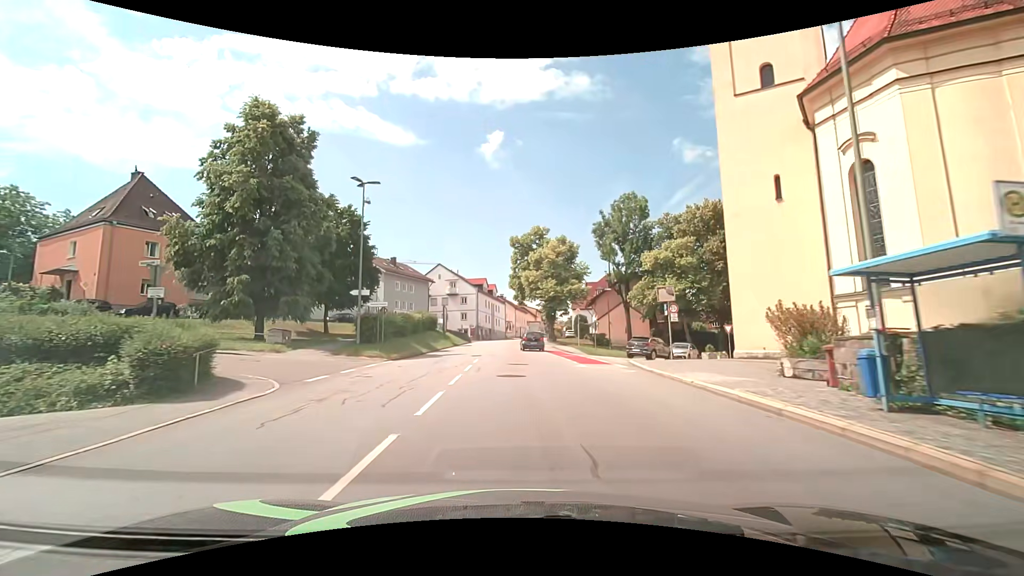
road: tertiary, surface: asphalt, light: Day
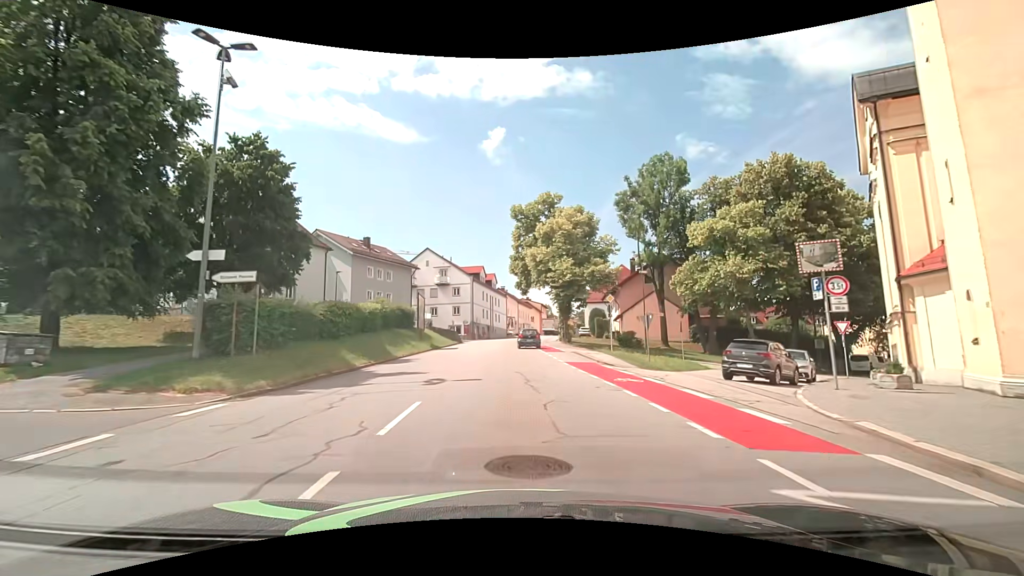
(0.0, +15.1) m; -1°
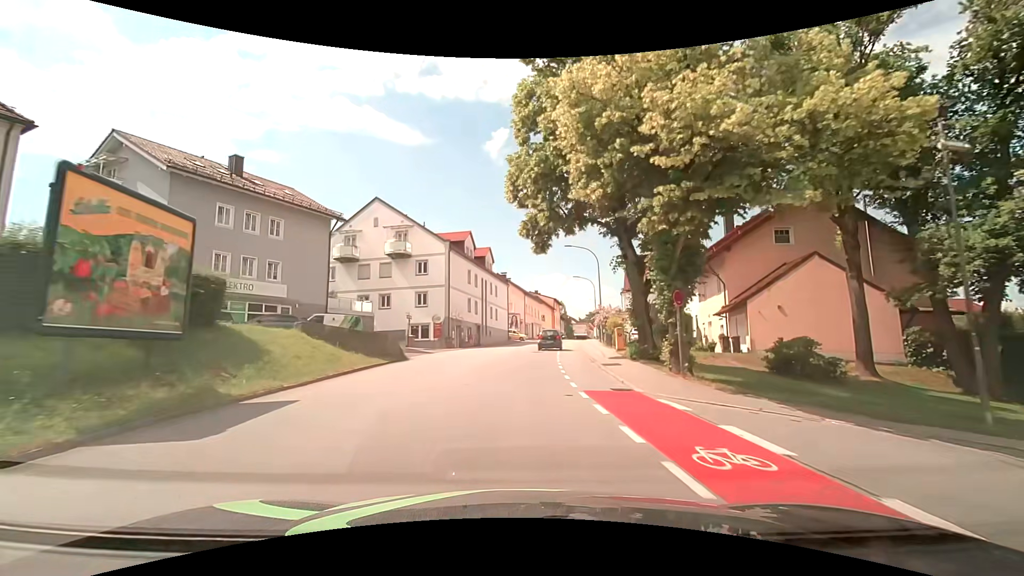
(0.0, +30.5) m; 0°
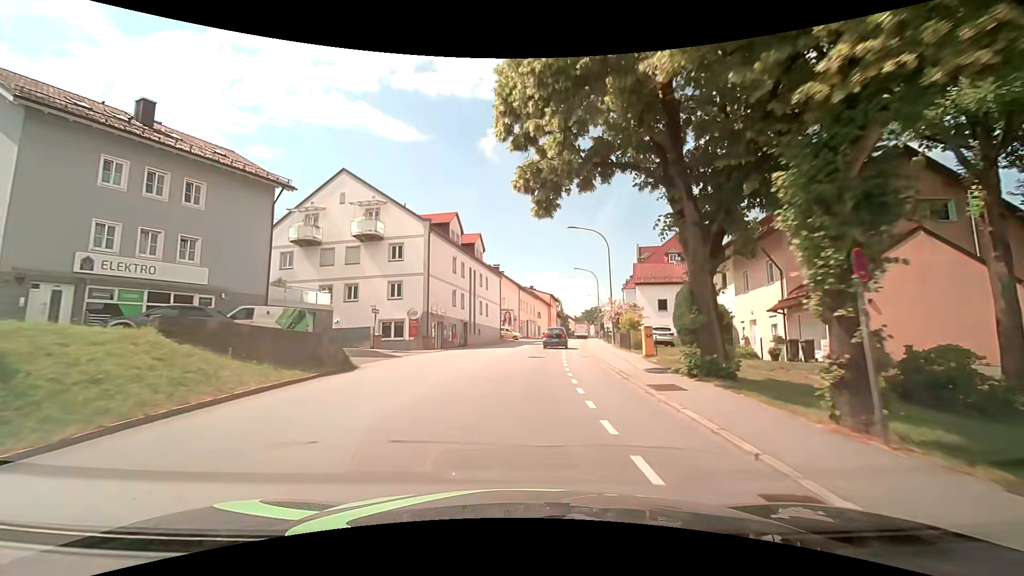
(0.0, +7.6) m; +1°
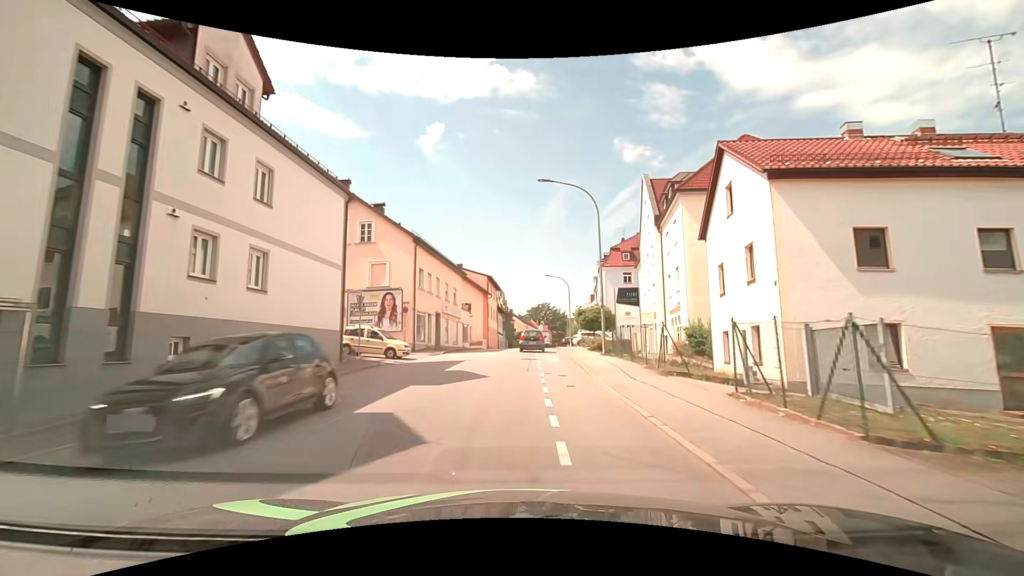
(+2.7, +37.3) m; +7°
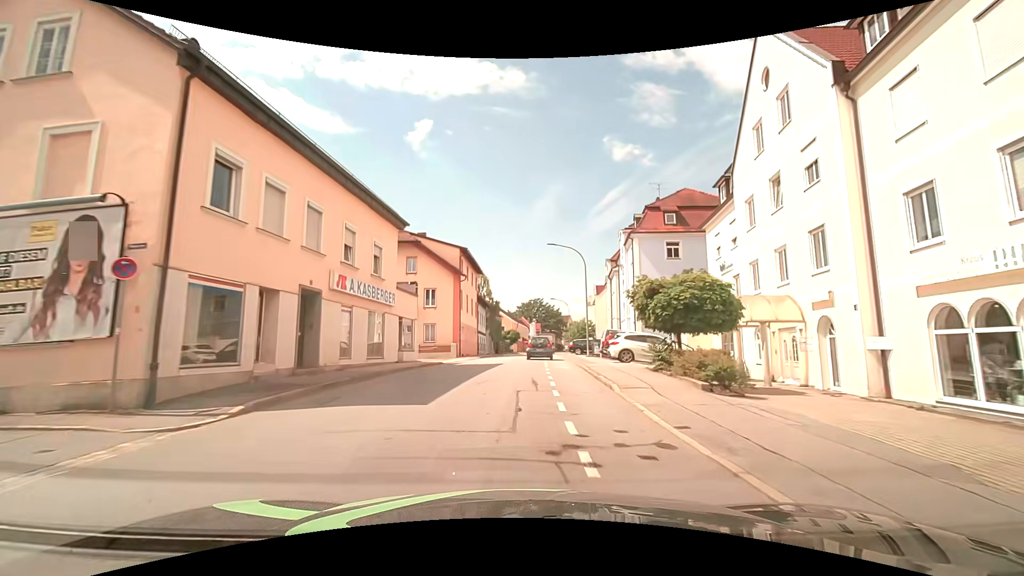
(+0.1, +21.9) m; +2°
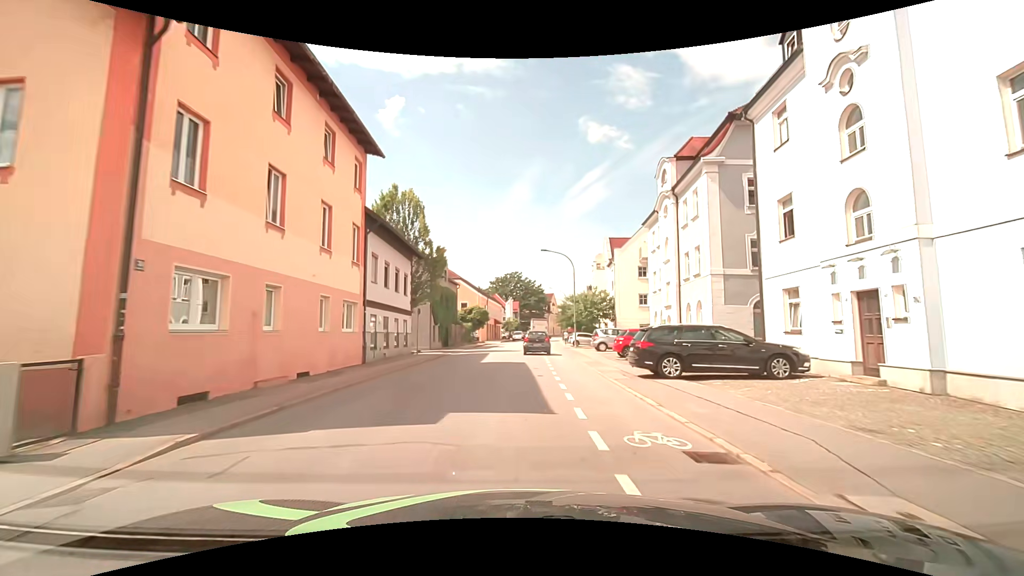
(+0.5, +35.3) m; +2°
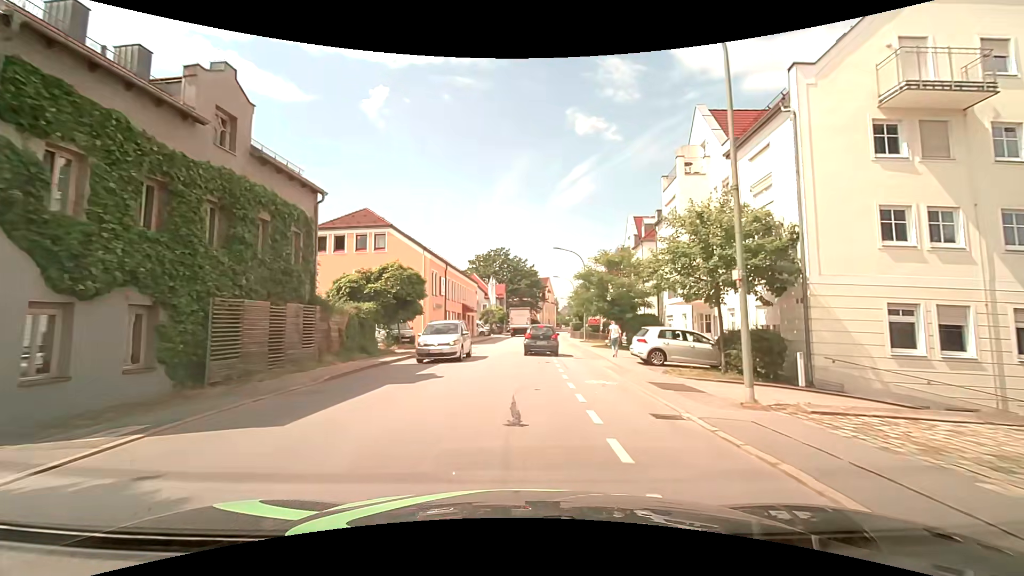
(+0.4, +34.7) m; +1°
(0, +10) (0, +20) (+1, +30) (+1, +40) (+2, +50) (+3, +60) (+4, +70) (+5, +80) (+5, +90) (+6, +100) m
